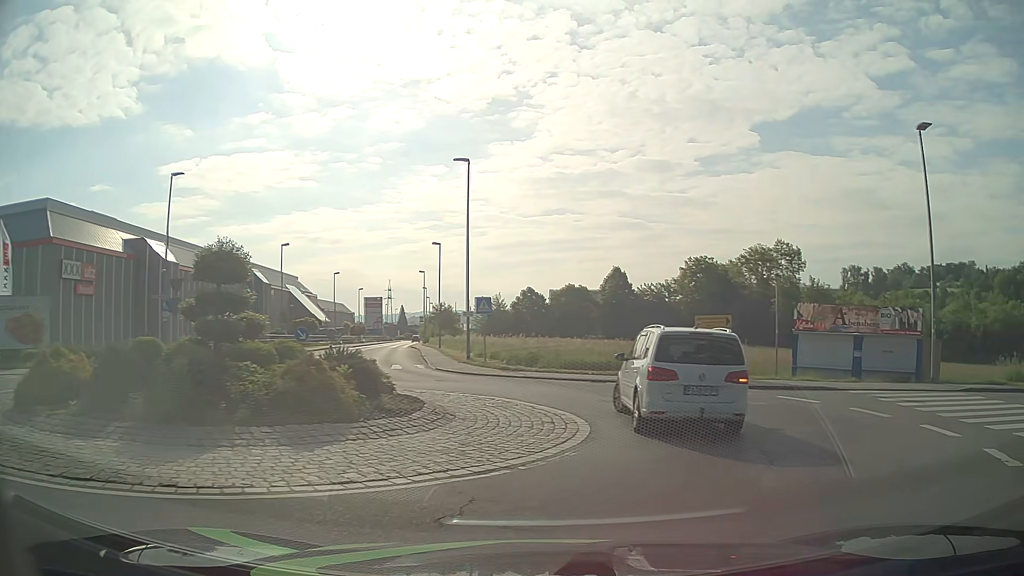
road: tertiary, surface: asphalt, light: Day
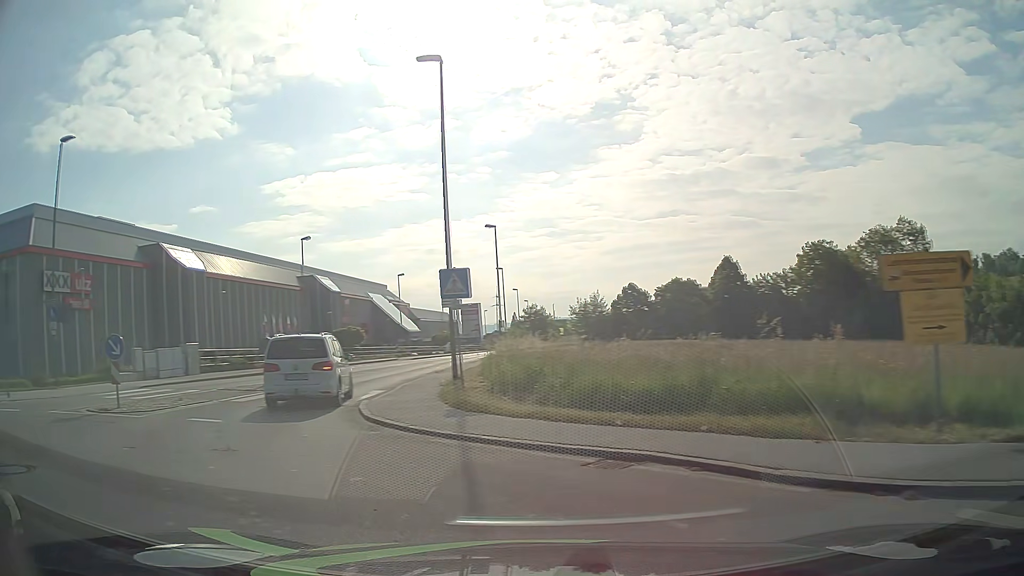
(+2.7, +14.6) m; -10°
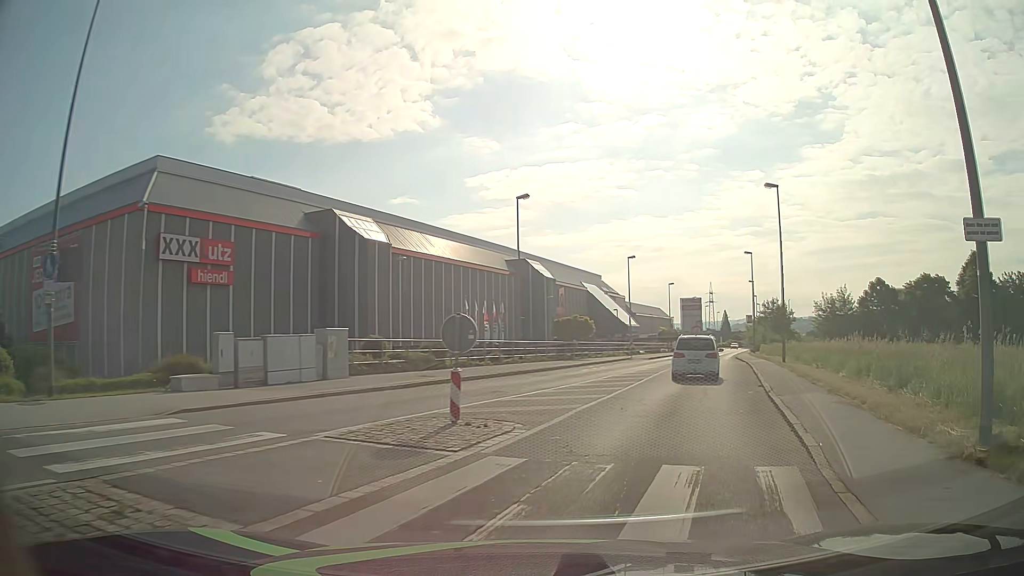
(-4.8, +12.7) m; -18°
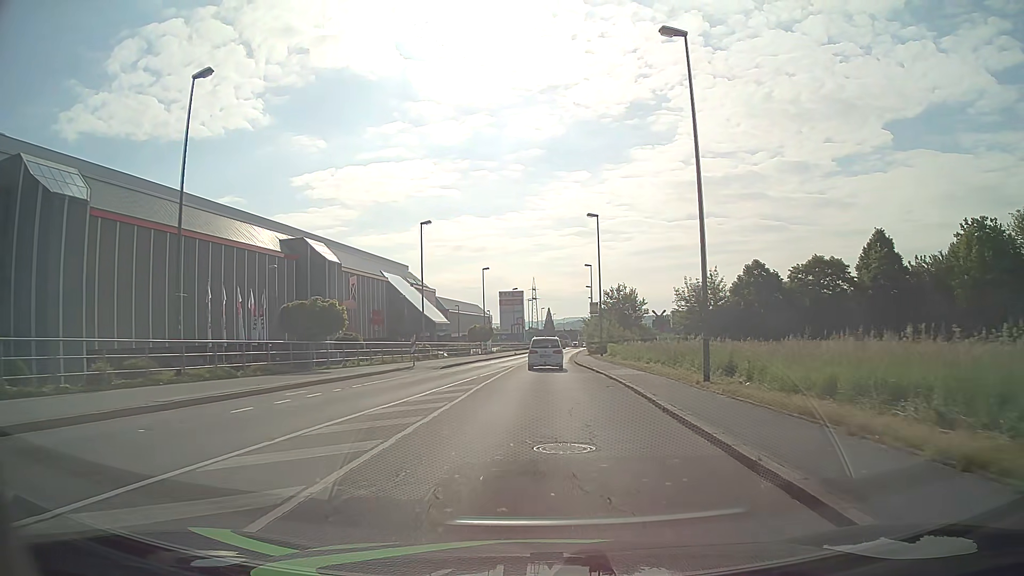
(+4.4, +20.2) m; +15°
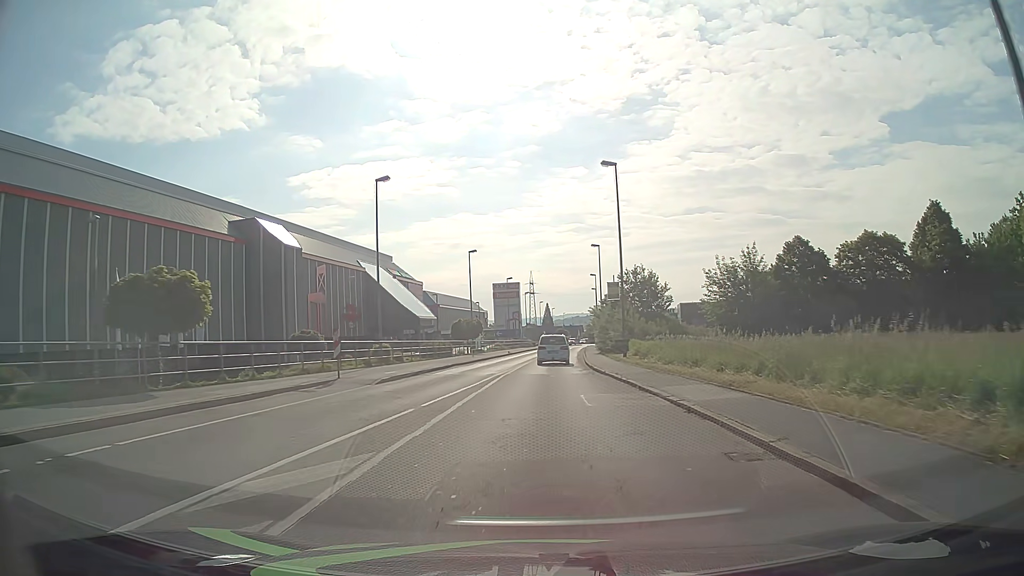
(0.0, +13.5) m; 0°
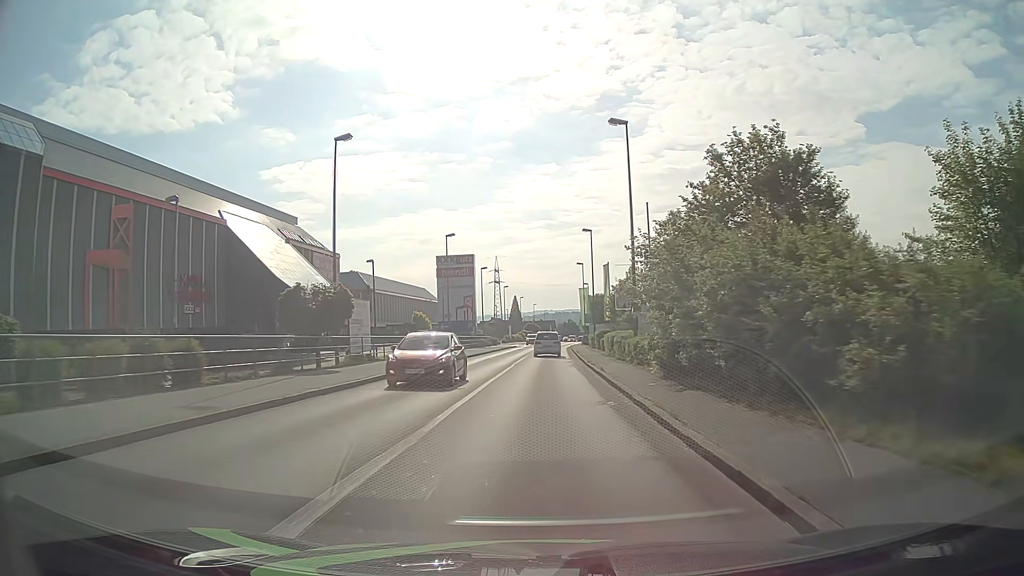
(+1.0, +37.4) m; +3°
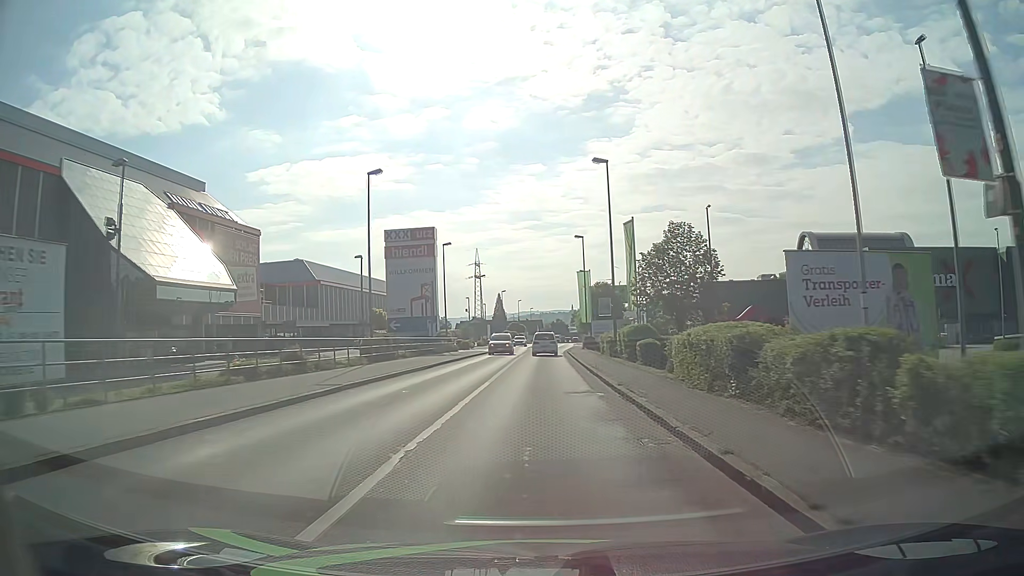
(+0.3, +23.5) m; +1°
